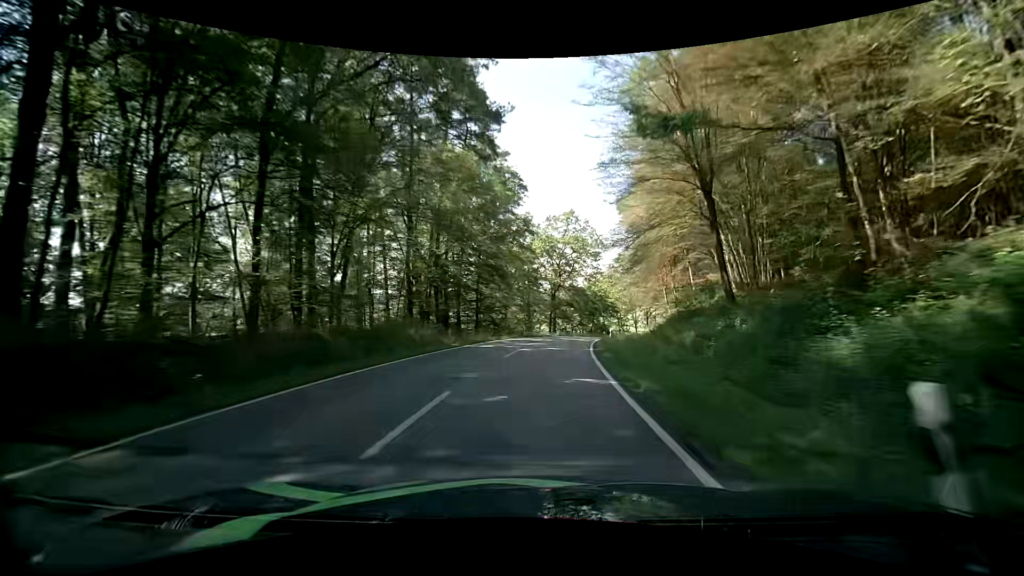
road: tertiary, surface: asphalt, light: Day
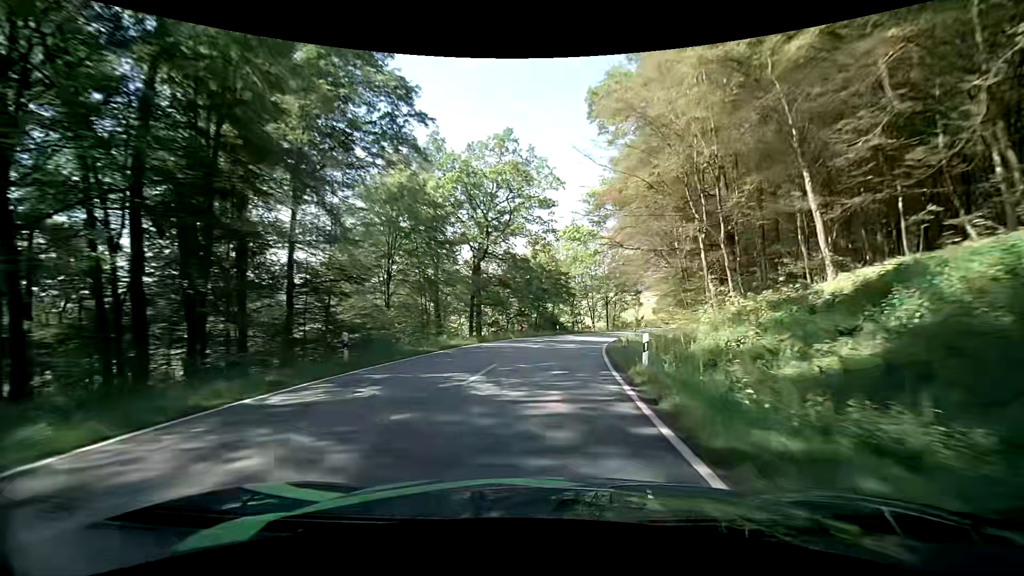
(+2.3, +32.2) m; +8°
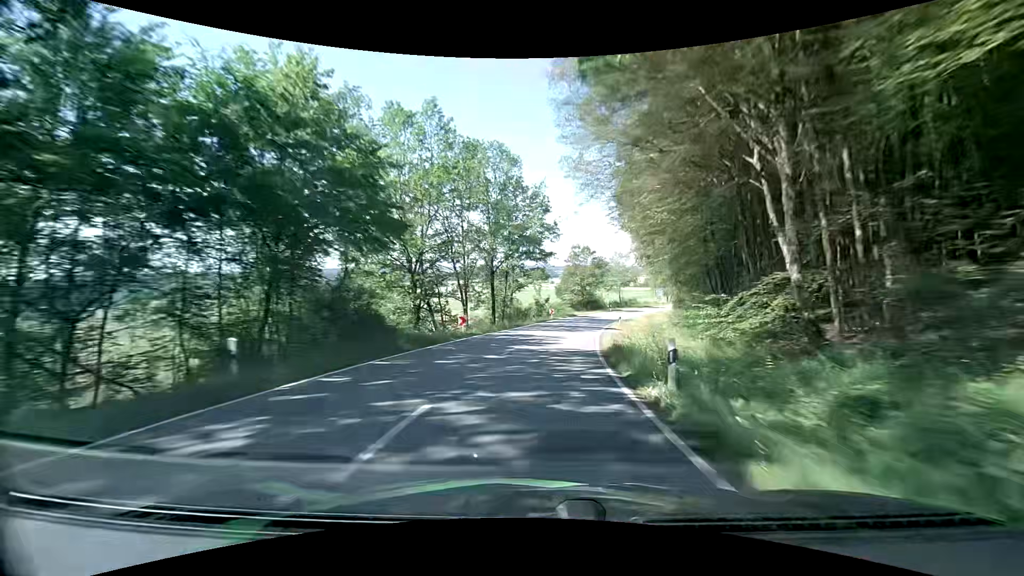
(+4.7, +43.6) m; +12°
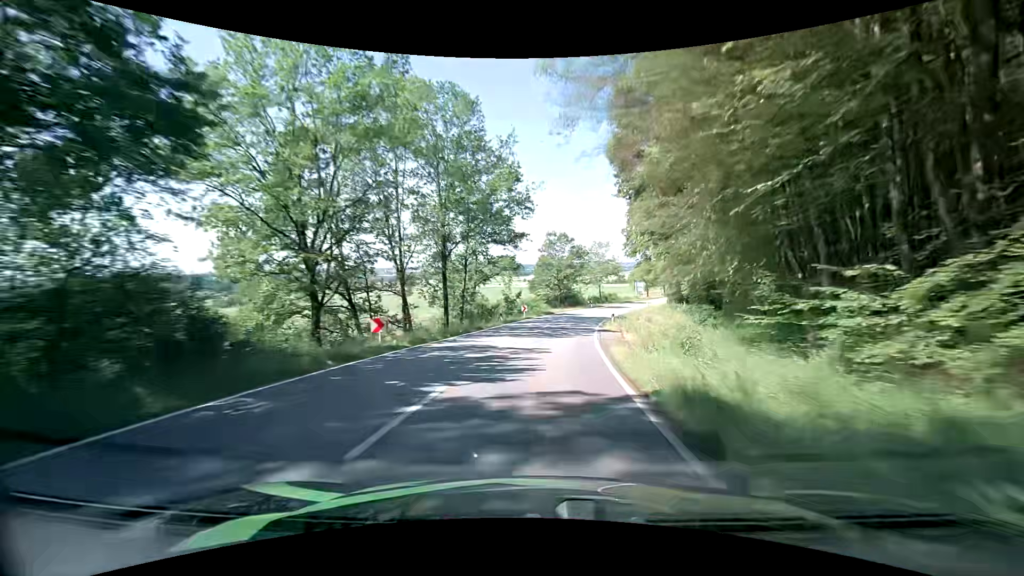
(+0.5, +11.2) m; +4°
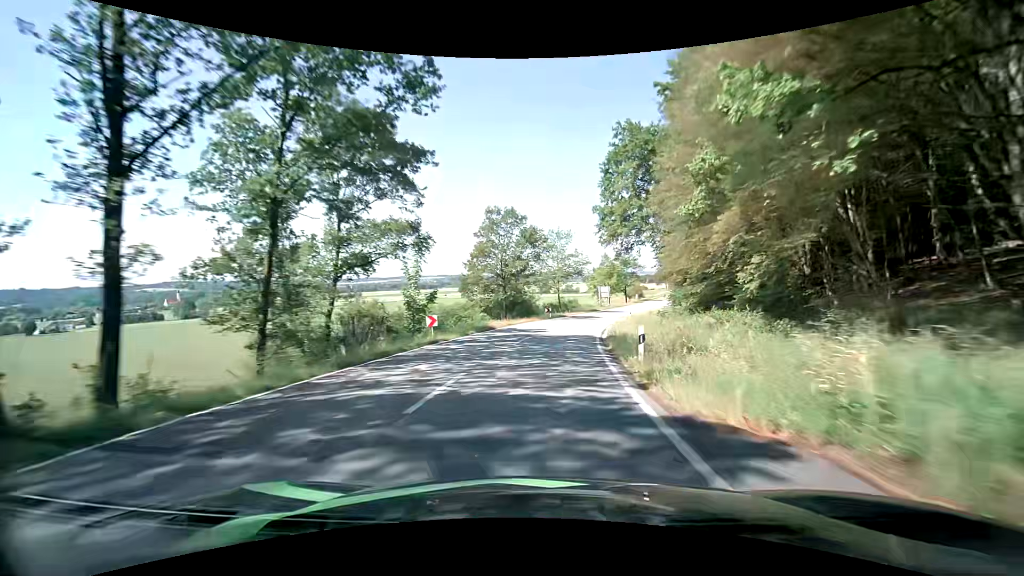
(+1.6, +22.6) m; +8°
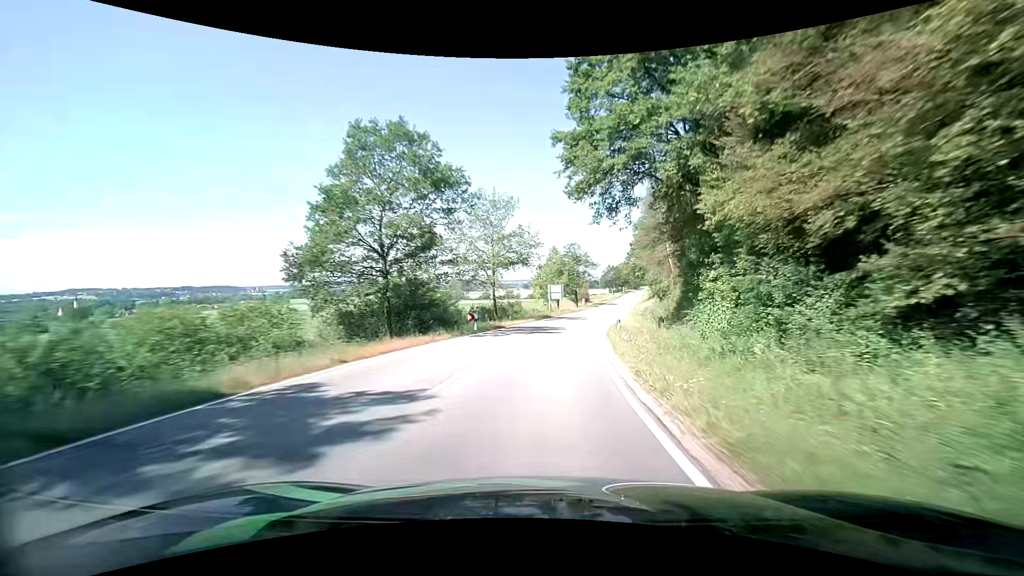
(+1.1, +22.8) m; +6°
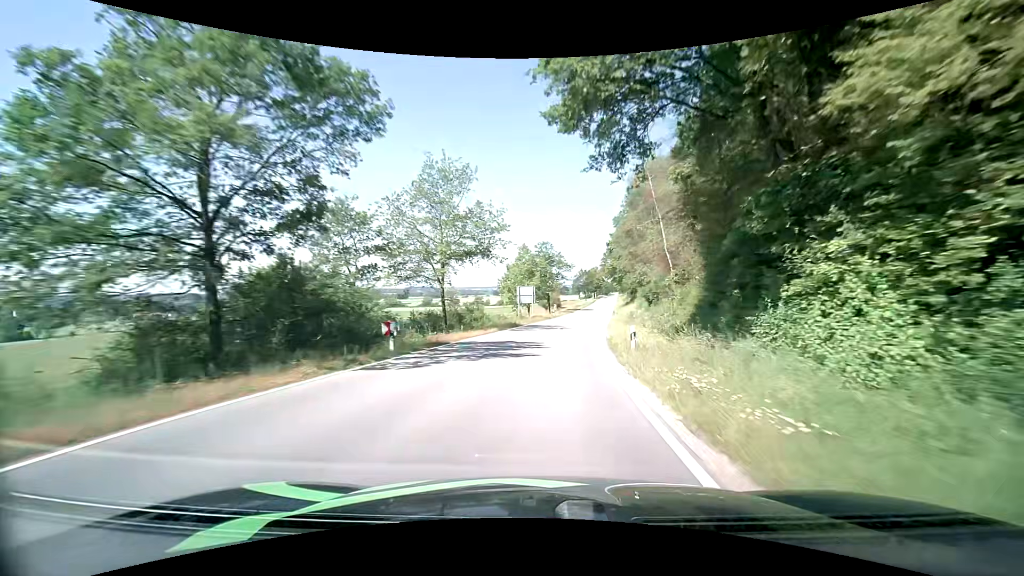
(+0.3, +11.3) m; +3°
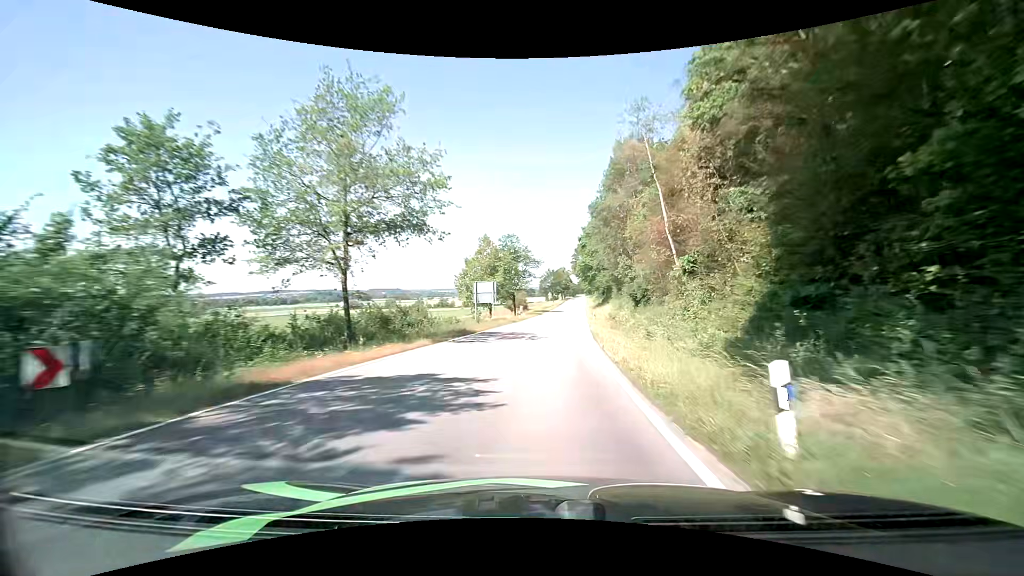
(+0.4, +11.4) m; +4°
(0, +10) (+1, +20) (+2, +30) (+3, +40) (+4, +50) (+5, +60) (+6, +70) (+7, +80) (+7, +90) (+8, +100) m
